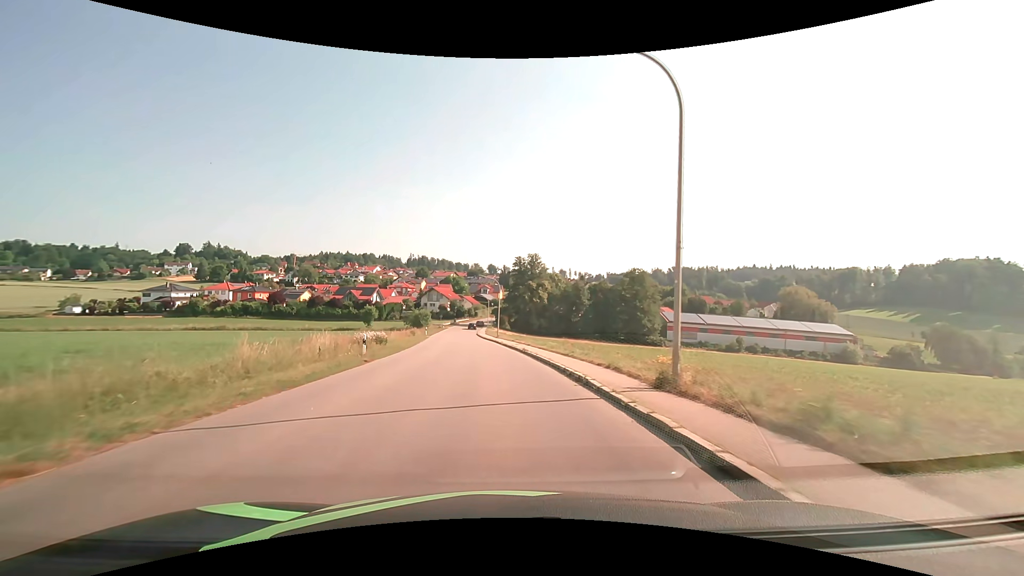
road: tertiary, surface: asphalt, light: Day
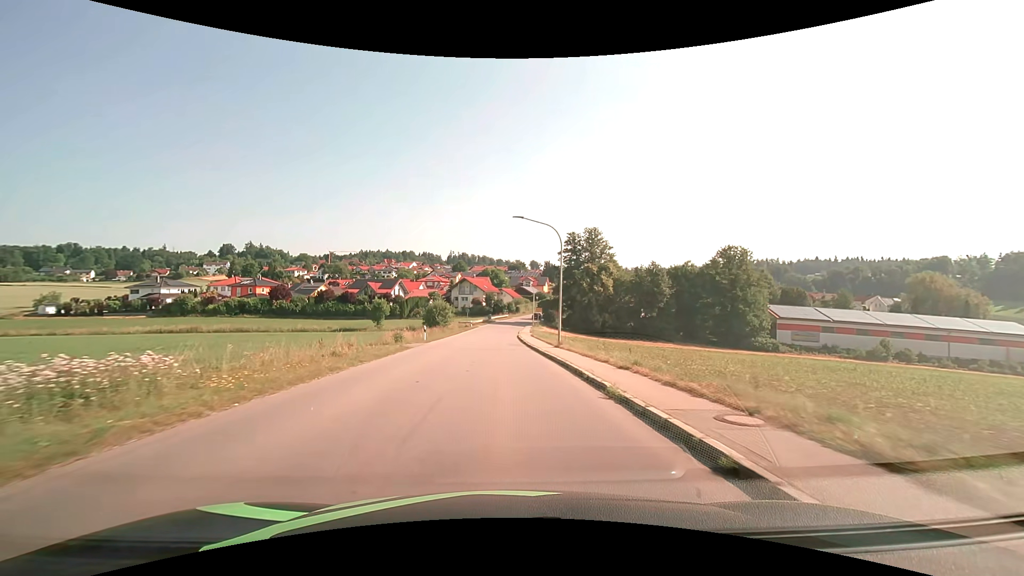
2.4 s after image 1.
(-1.4, +30.5) m; -5°
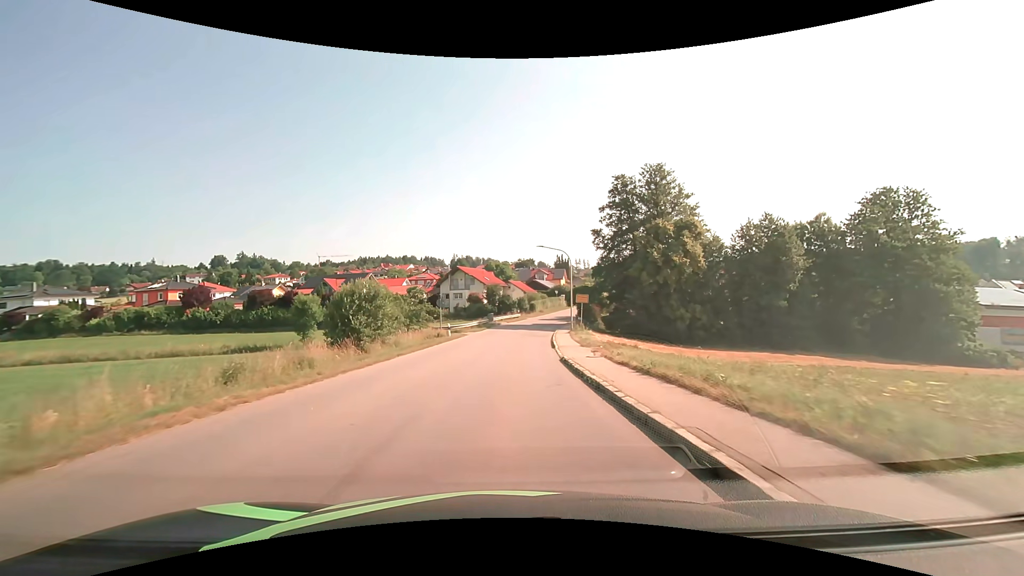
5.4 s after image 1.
(-0.7, +38.0) m; -1°
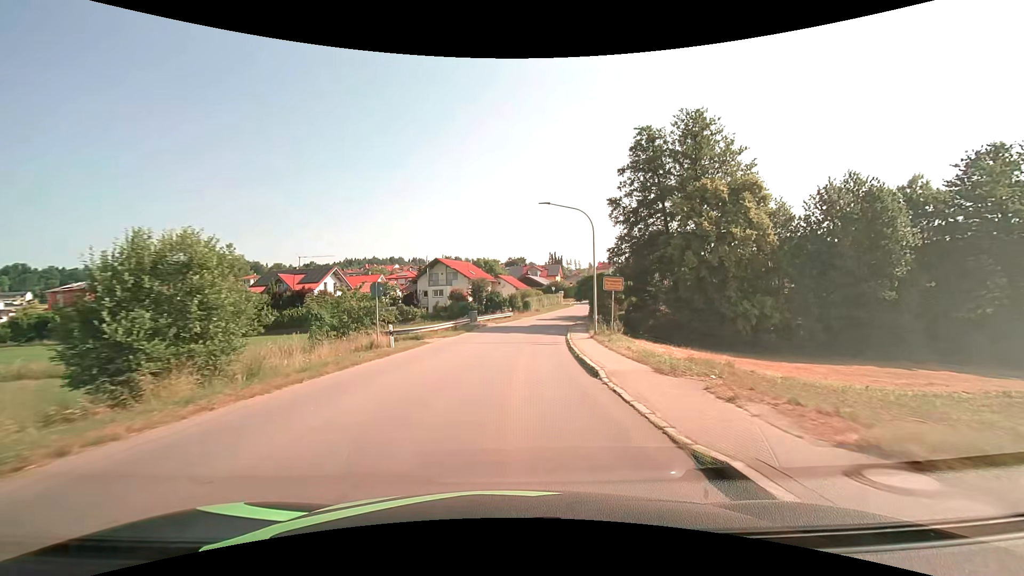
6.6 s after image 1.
(+0.2, +15.2) m; +1°
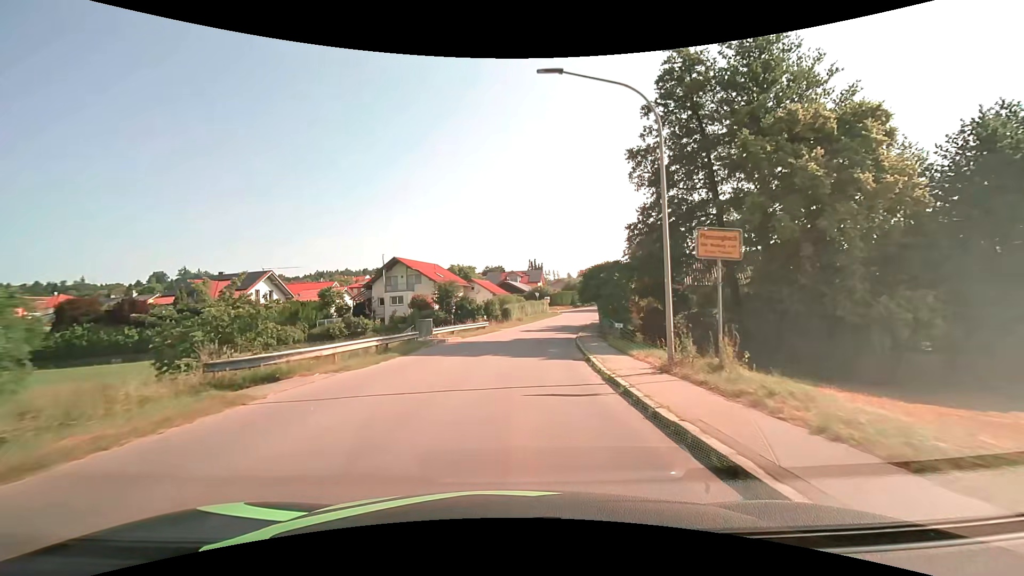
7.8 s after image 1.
(+0.3, +15.1) m; +2°
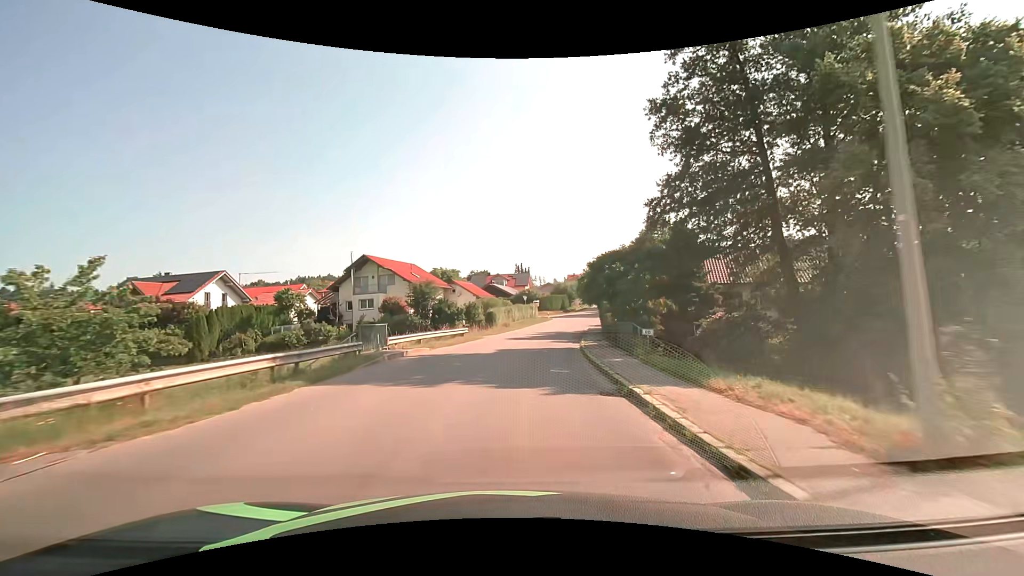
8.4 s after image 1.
(+0.1, +7.5) m; +2°
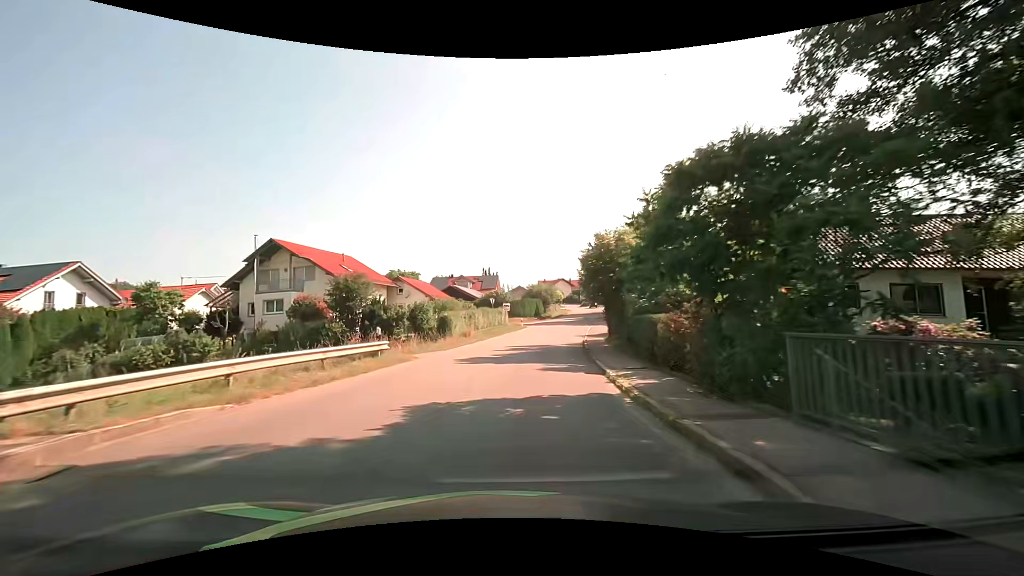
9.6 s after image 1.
(+0.5, +15.0) m; +4°
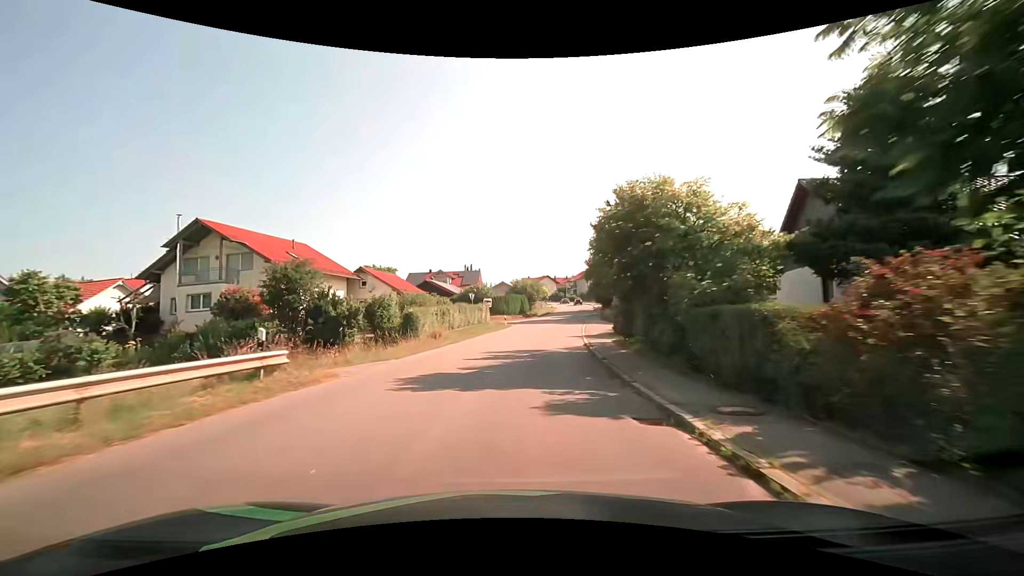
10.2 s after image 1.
(+0.1, +7.5) m; +2°
(0, +10) (+1, +20) (+2, +30) (+3, +40) (+5, +50) (+7, +59) (+9, +69) (+11, +79) (+13, +89) (+14, +99) m
